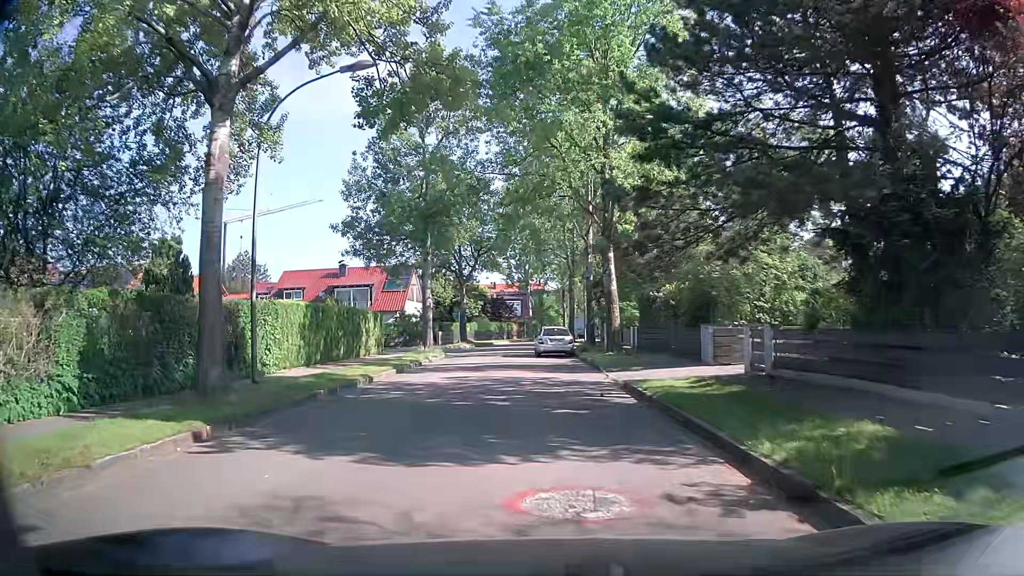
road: residential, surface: asphalt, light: Day
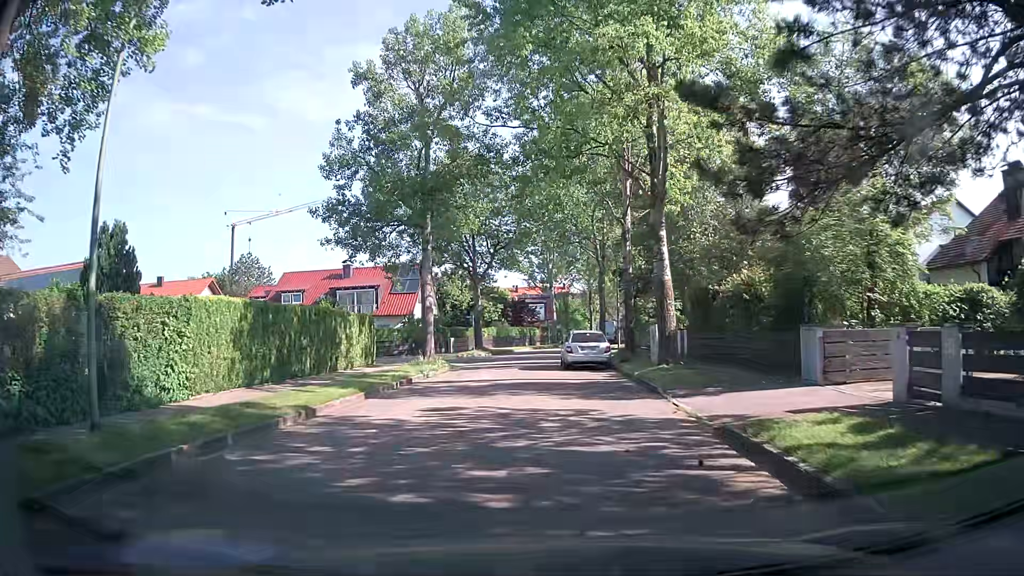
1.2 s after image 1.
(-0.2, +6.8) m; -3°
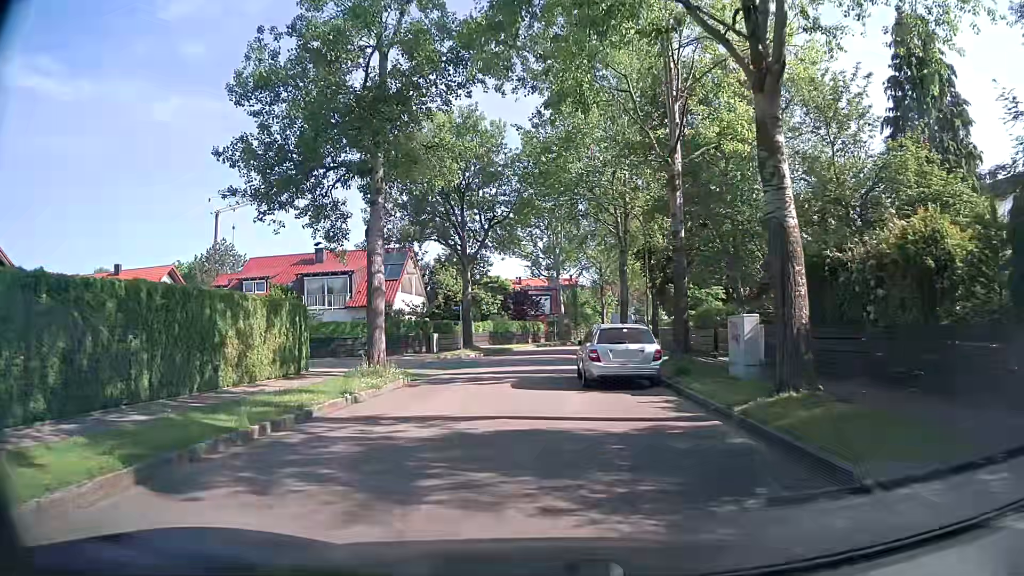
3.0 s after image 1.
(-0.1, +9.5) m; -3°
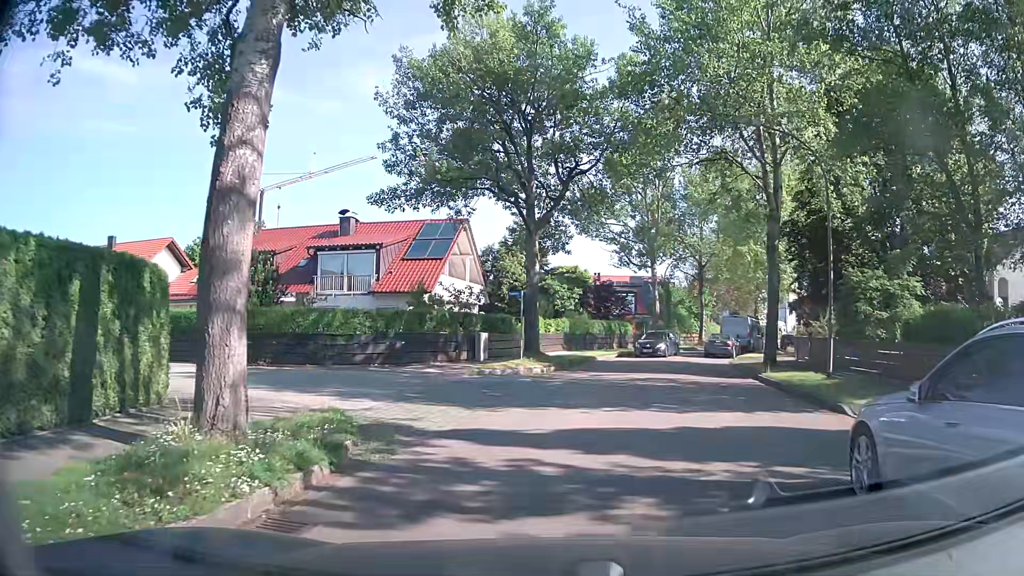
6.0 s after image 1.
(-0.3, +12.9) m; -4°
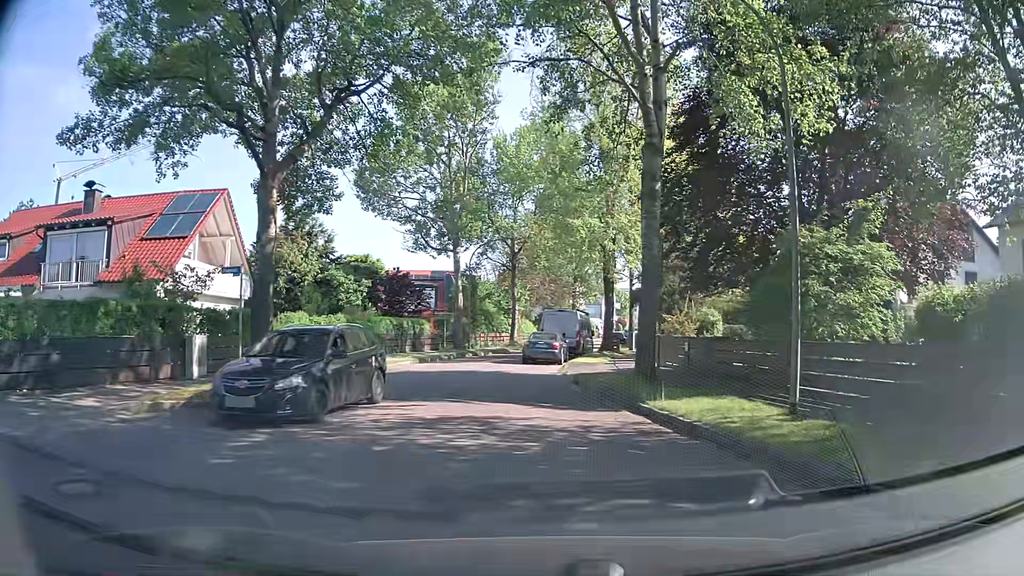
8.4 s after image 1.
(+1.0, +9.2) m; +16°
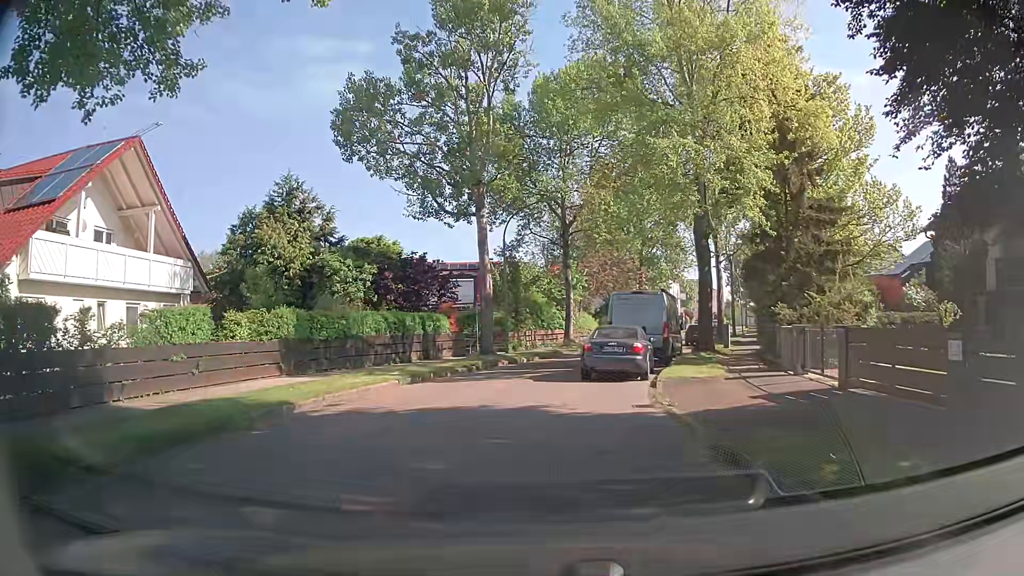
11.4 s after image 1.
(-0.1, +11.9) m; -4°
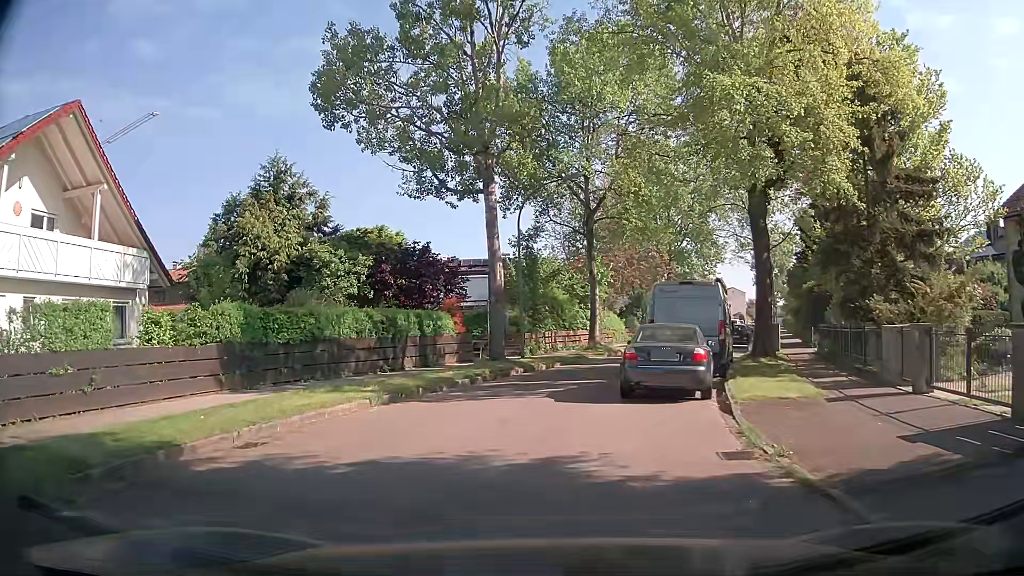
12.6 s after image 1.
(-0.1, +4.8) m; -1°
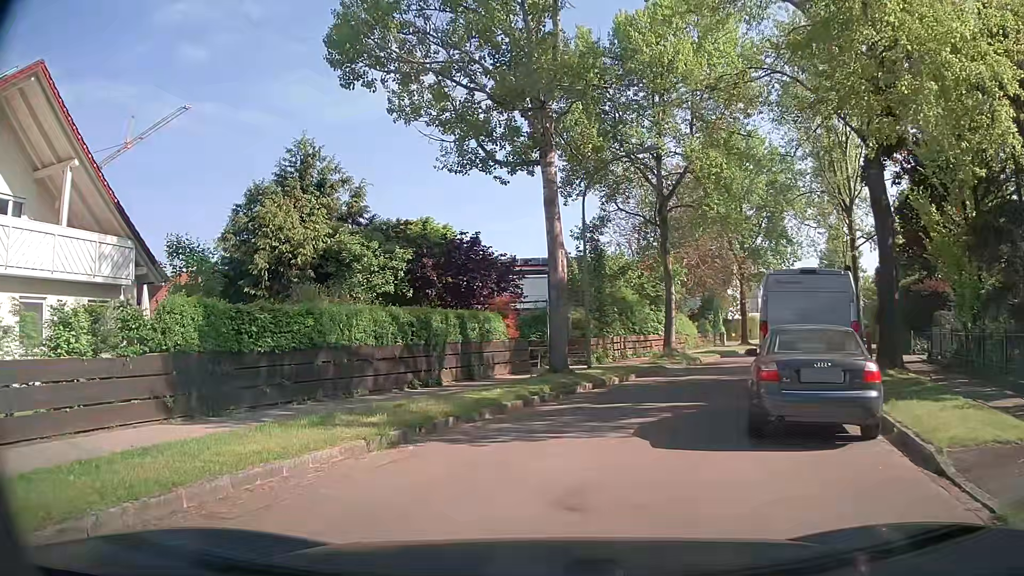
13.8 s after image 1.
(-0.2, +4.5) m; -6°
(+1, +10) (+4, +19) (+8, +28) (+12, +37) (+17, +46) (+21, +55) (+26, +64) (+31, +73) (+36, +82) (+40, +91) m
